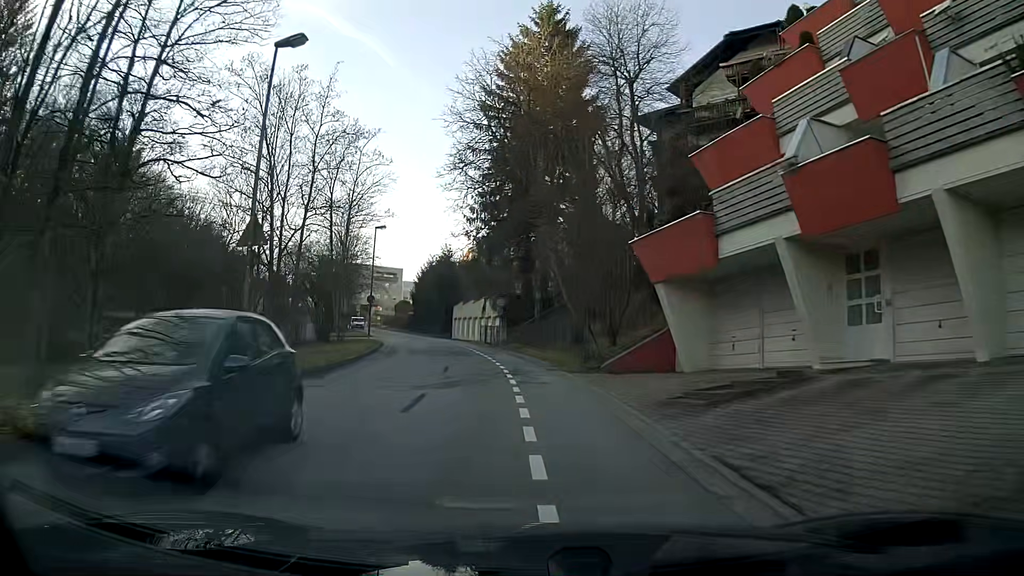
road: tertiary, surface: asphalt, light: Day
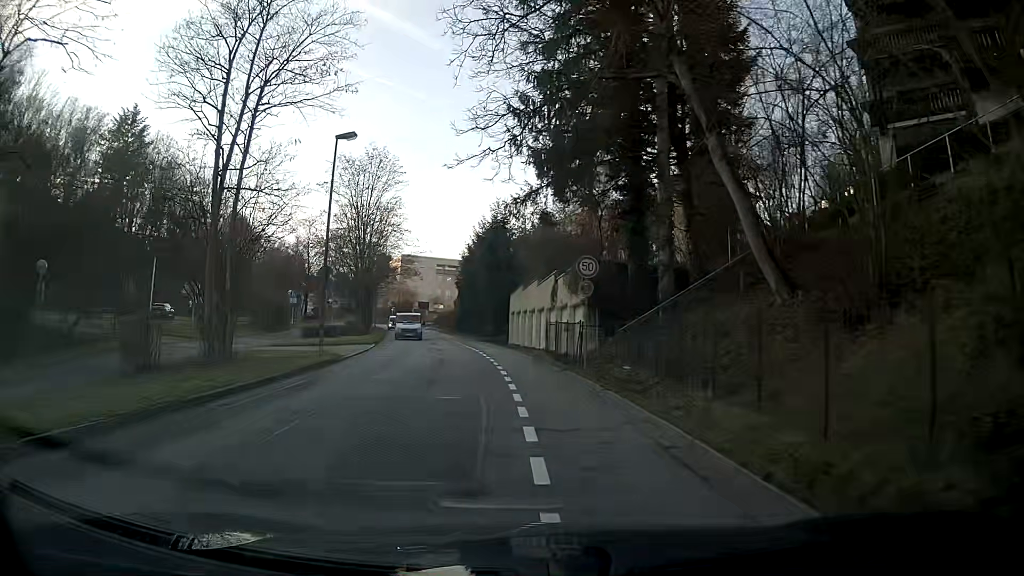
(-1.4, +24.3) m; -7°
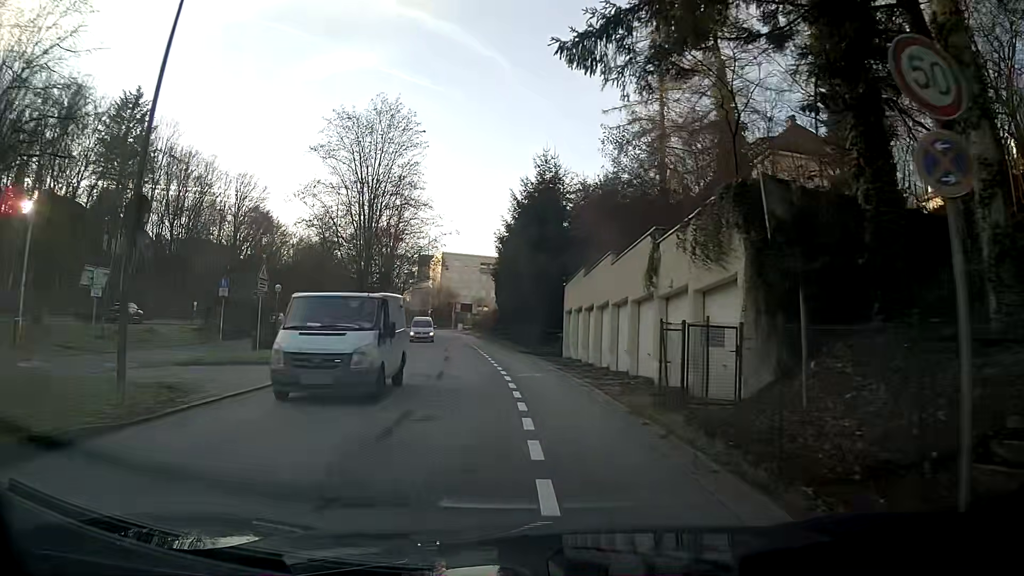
(-0.6, +15.0) m; -4°
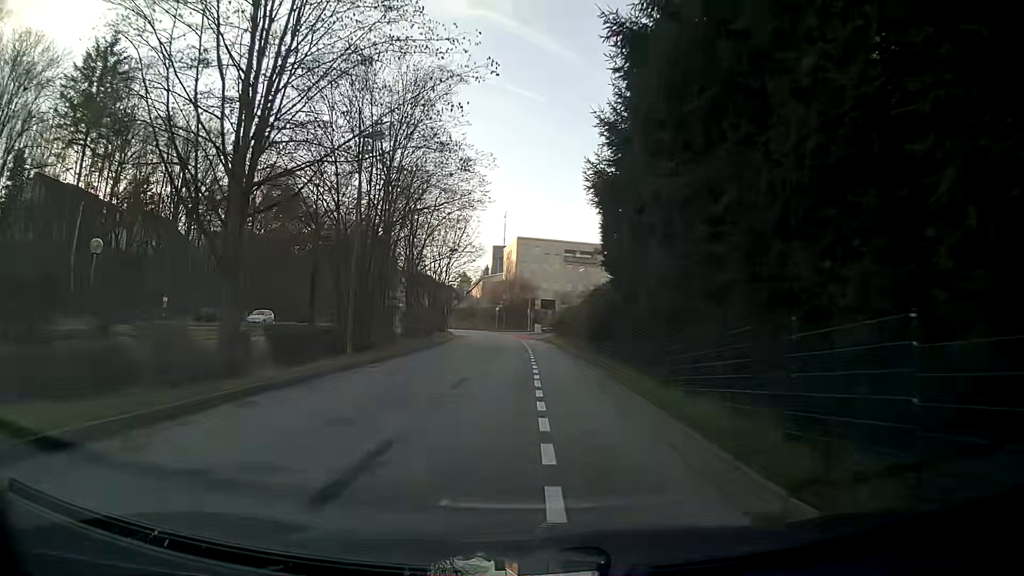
(-1.9, +30.7) m; -6°
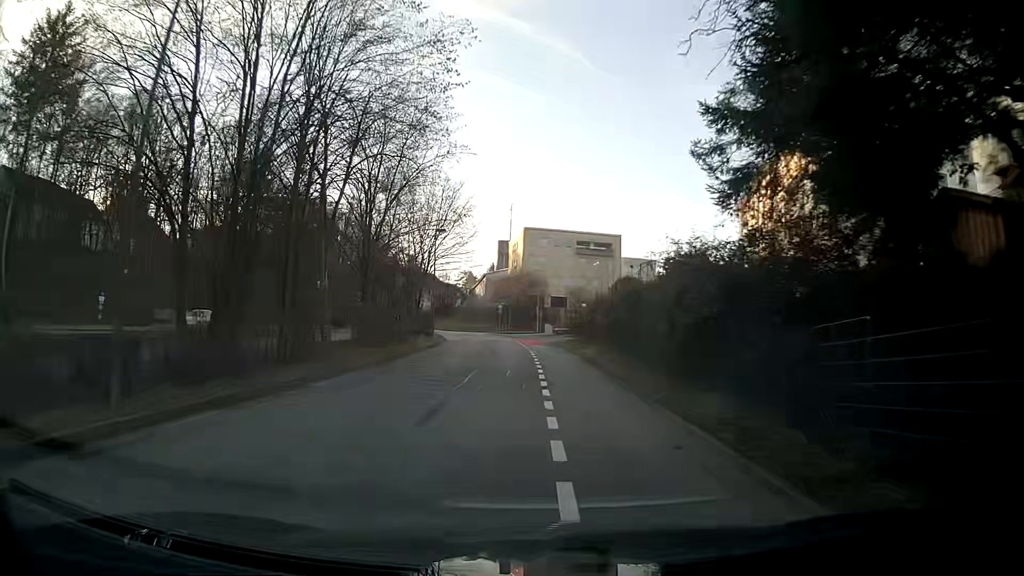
(-0.3, +14.0) m; -3°
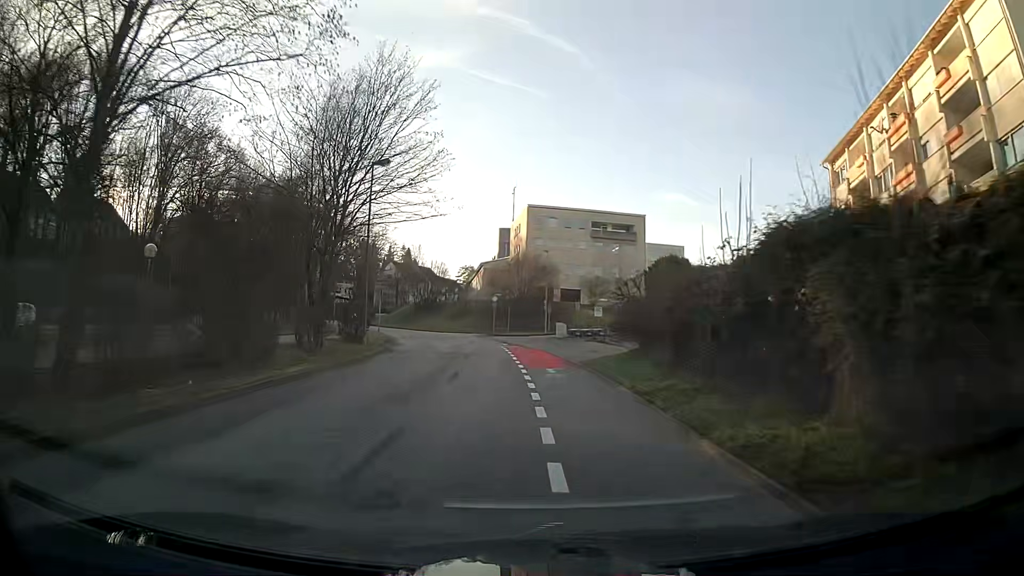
(+0.3, +21.4) m; +1°
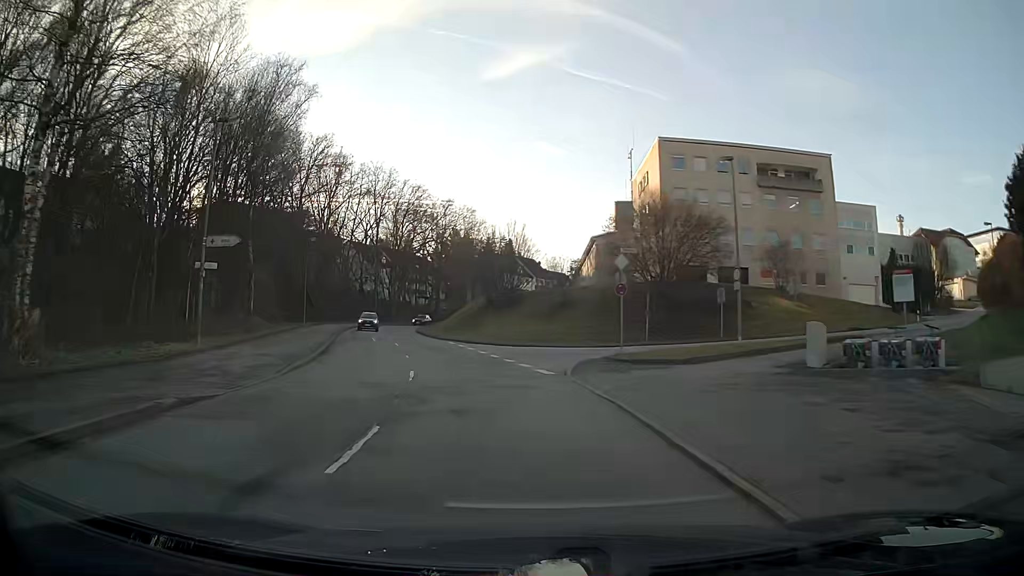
(-3.0, +36.0) m; -11°
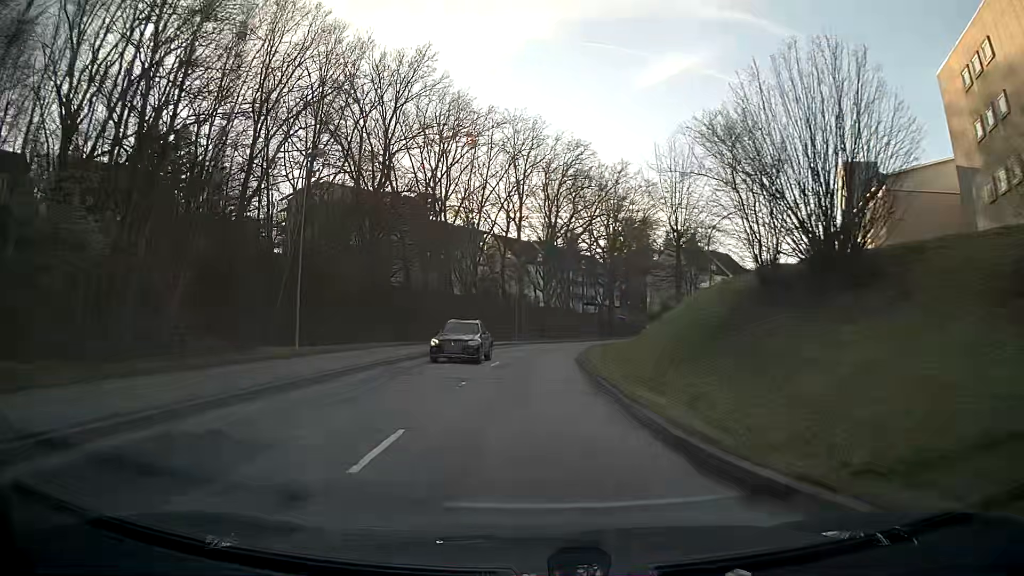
(-5.0, +36.1) m; -13°
(0, +10) (0, +20) (0, +30) (+2, +40) (+4, +50) (+7, +59) (+10, +68) (+15, +77) (+20, +86) (+26, +94) m
